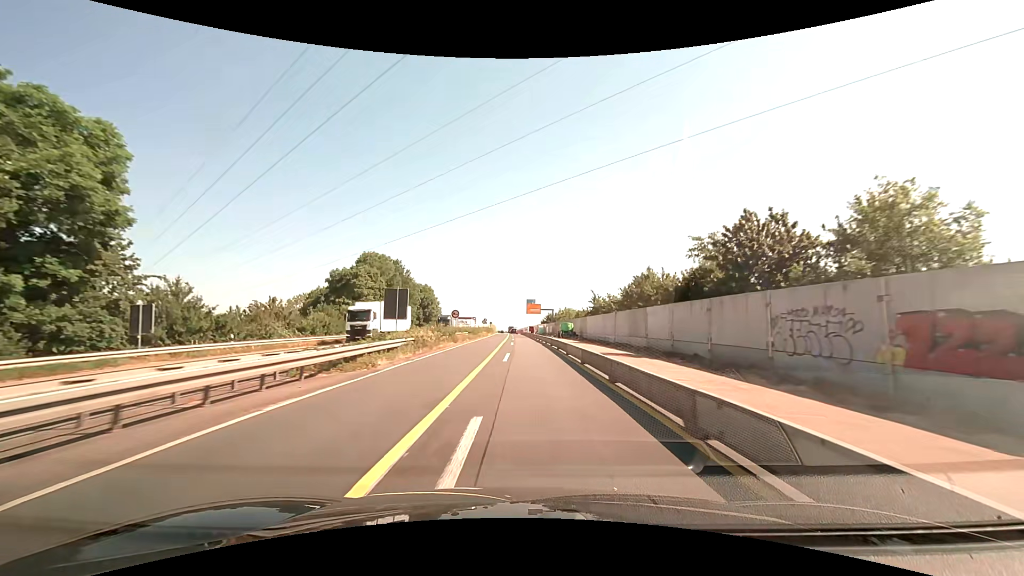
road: trunk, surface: asphalt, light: Day
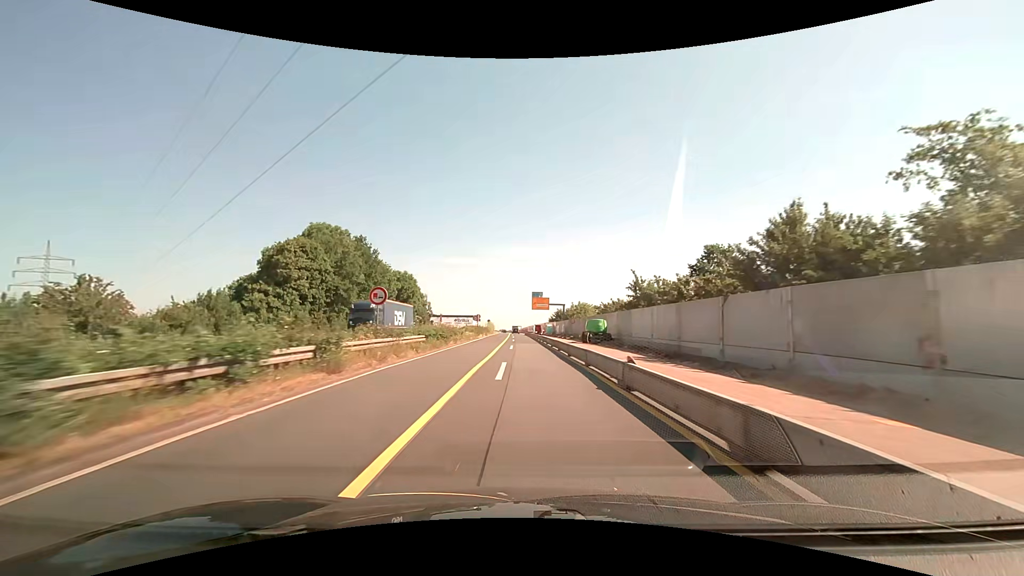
(-0.1, +25.4) m; 0°
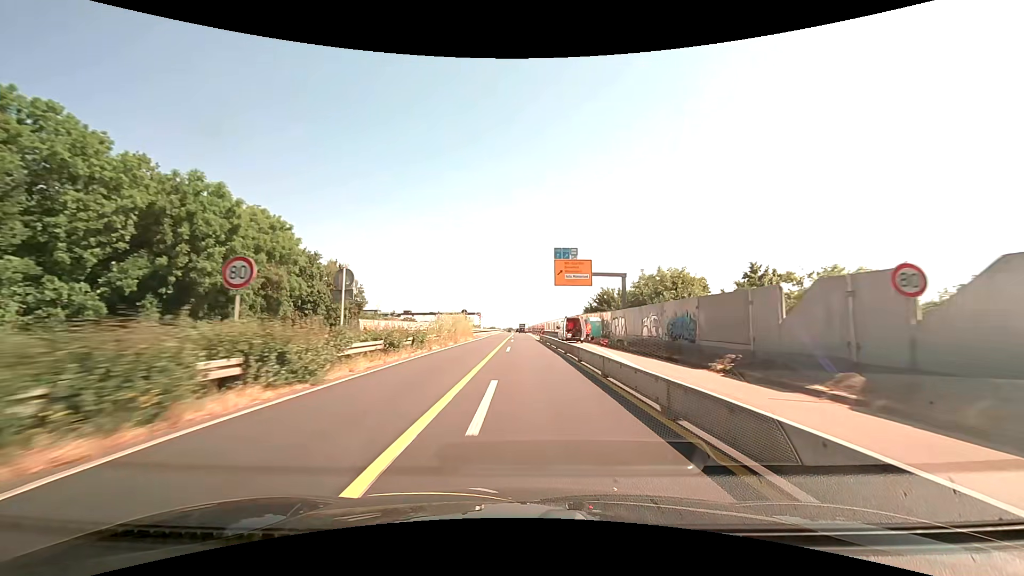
(-0.7, +63.7) m; -1°
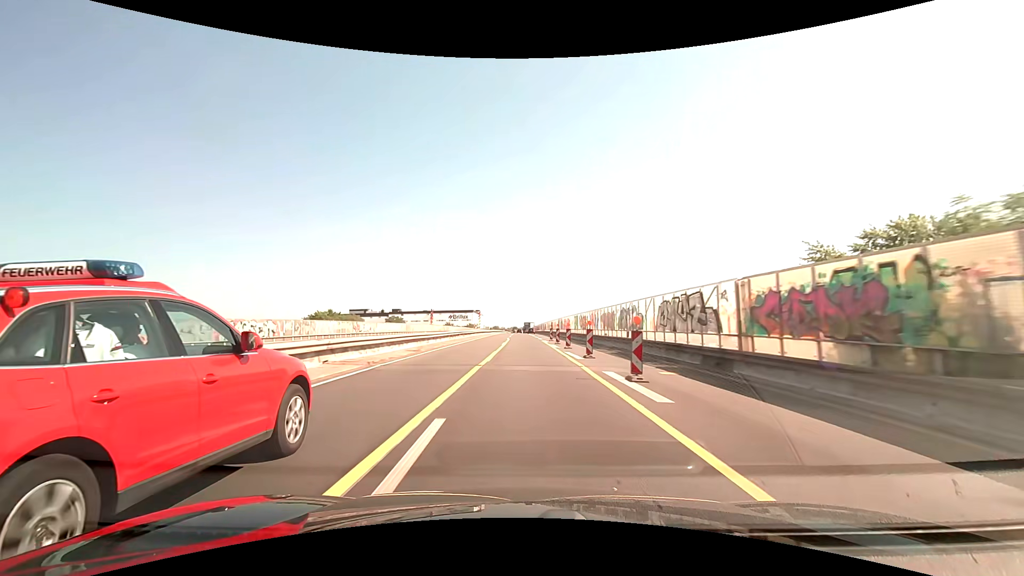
(-0.4, +63.7) m; -1°
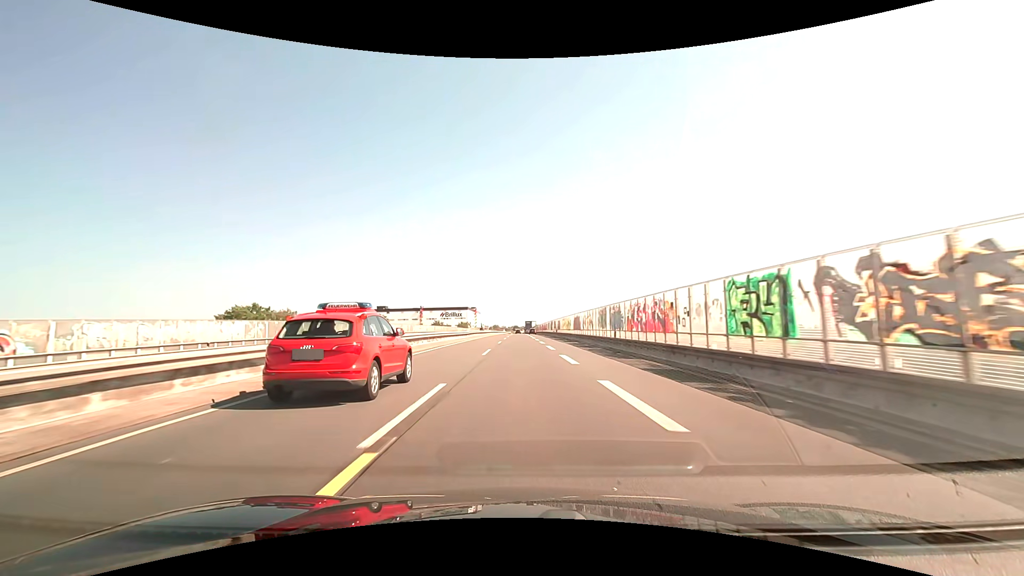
(0.0, +51.0) m; 0°
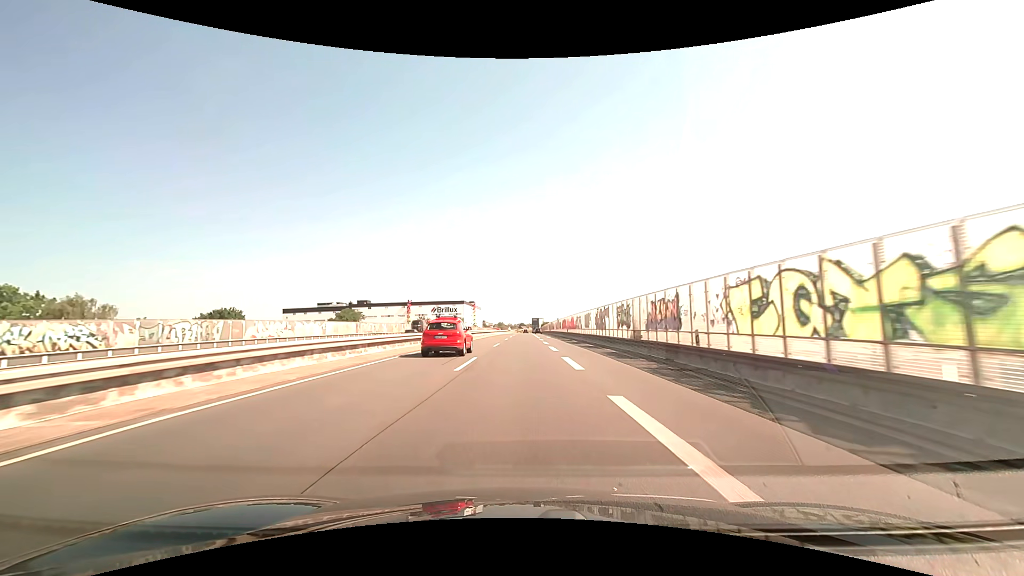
(-0.2, +63.7) m; -1°
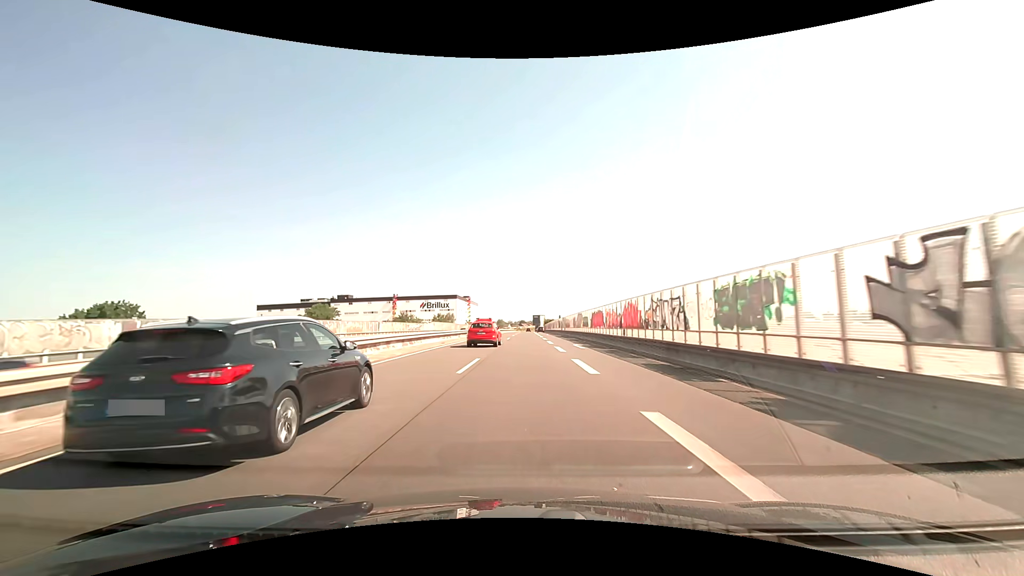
(-0.1, +38.2) m; 0°
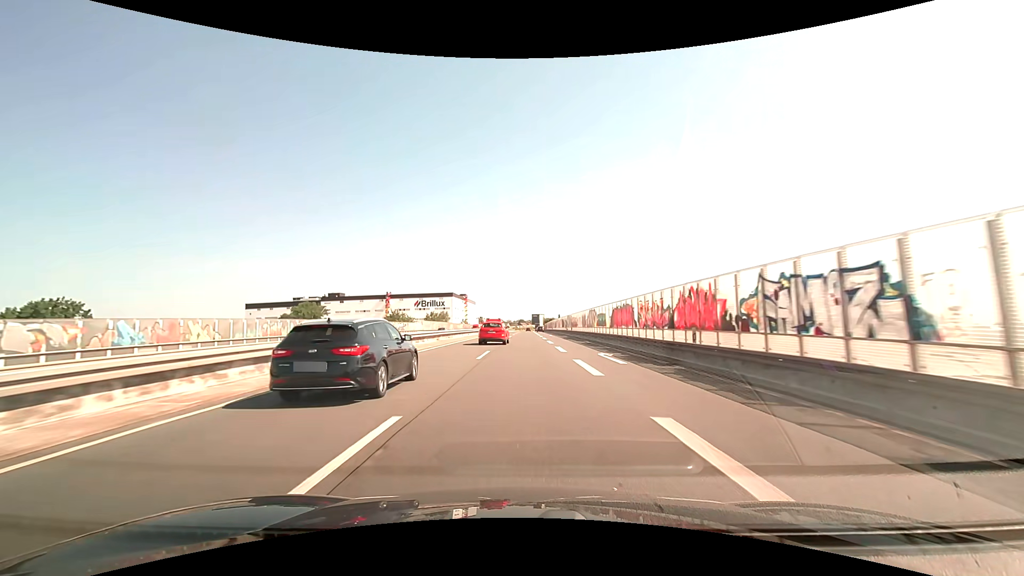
(0.0, +12.7) m; 0°
(0, +10) (0, +20) (0, +30) (0, +40) (0, +50) (0, +60) (0, +70) (0, +80) (0, +90) (0, +100) m
